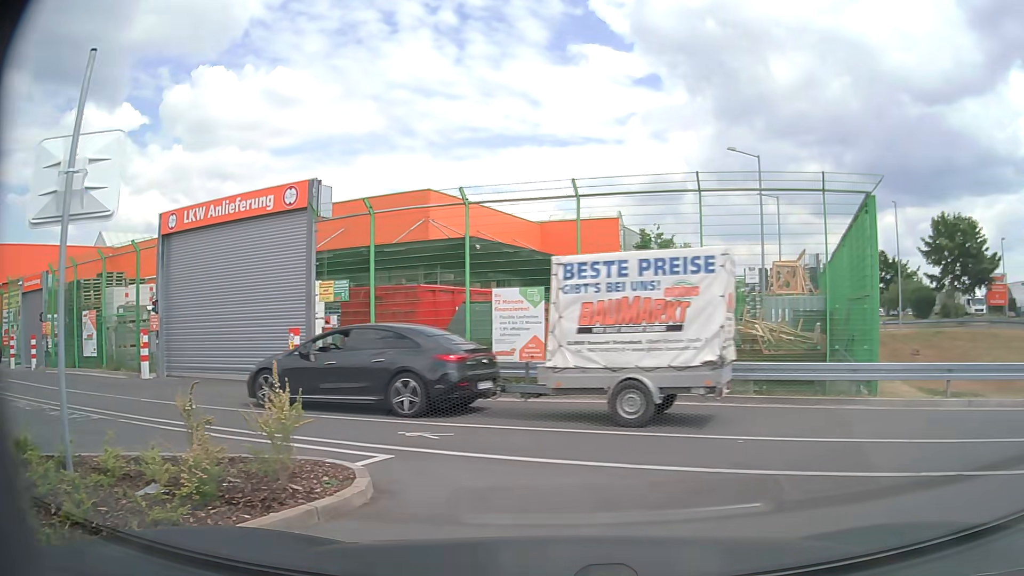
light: Day
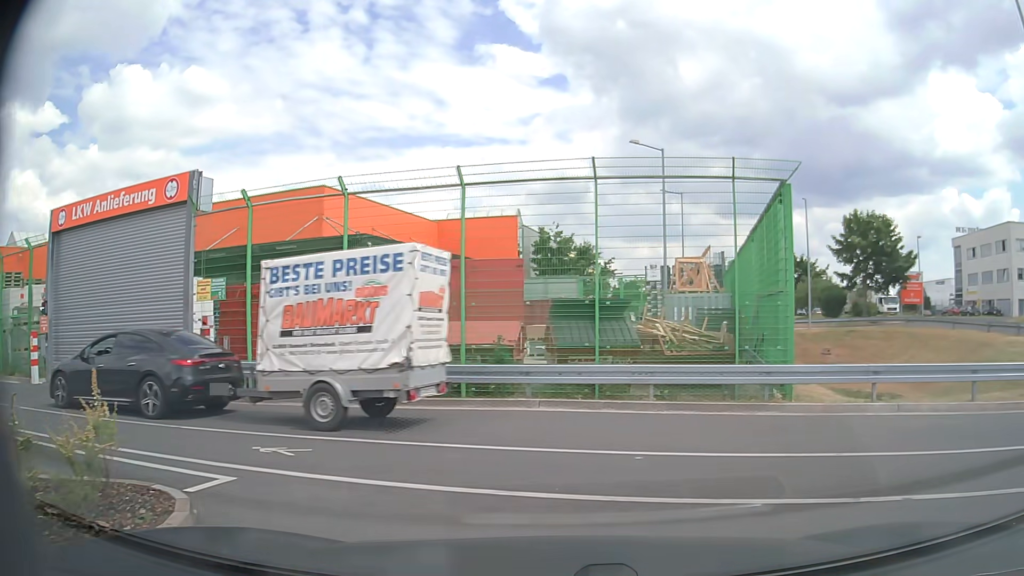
(+0.1, +1.2) m; +10°
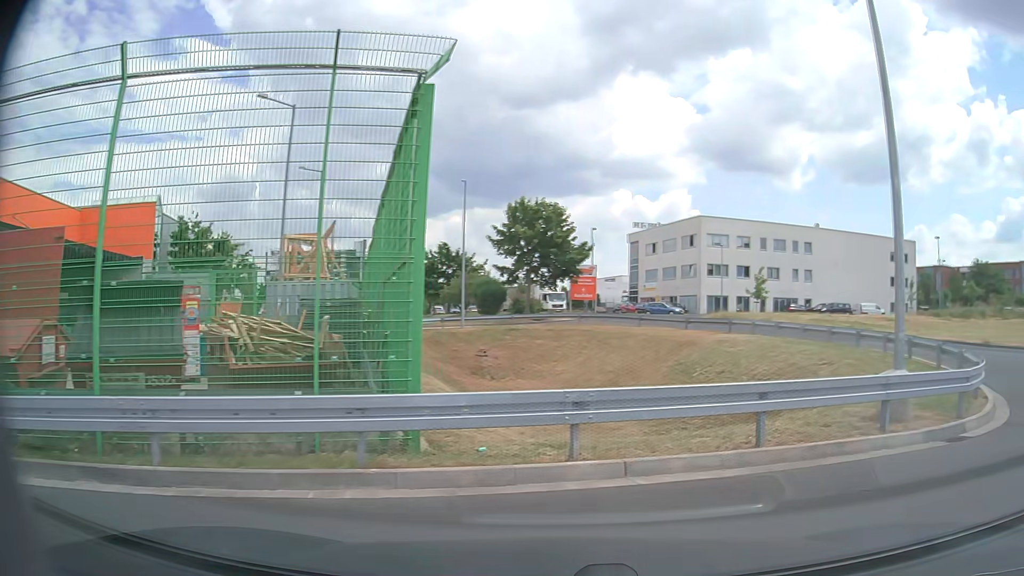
(+1.1, +5.5) m; +27°
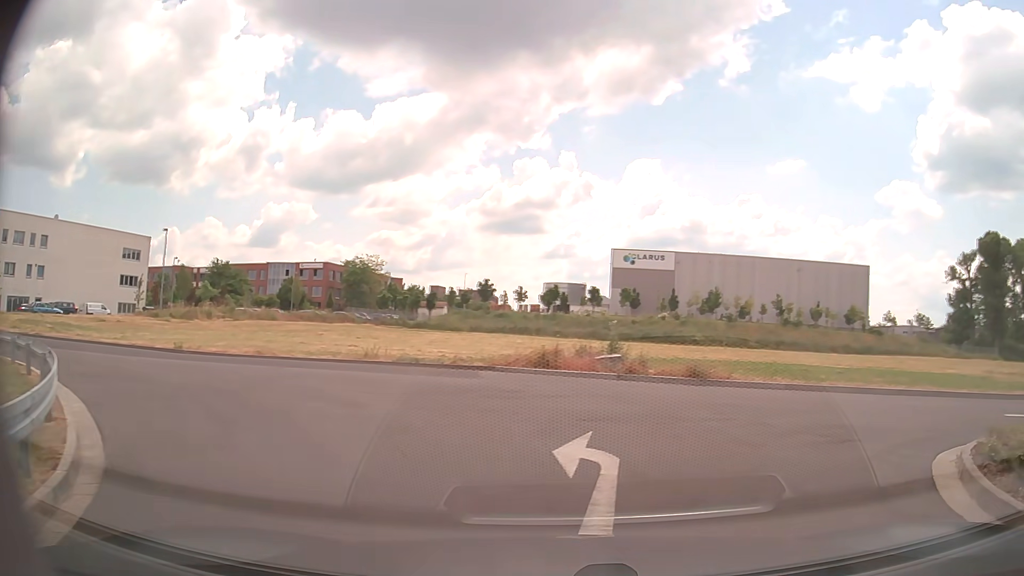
(+3.6, +5.5) m; +66°
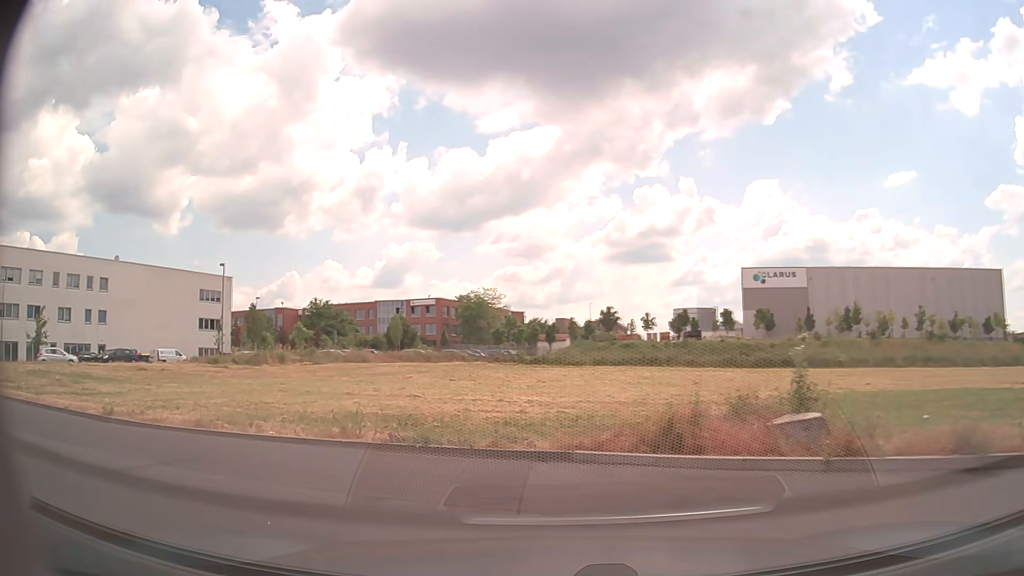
(+0.5, +8.7) m; -9°
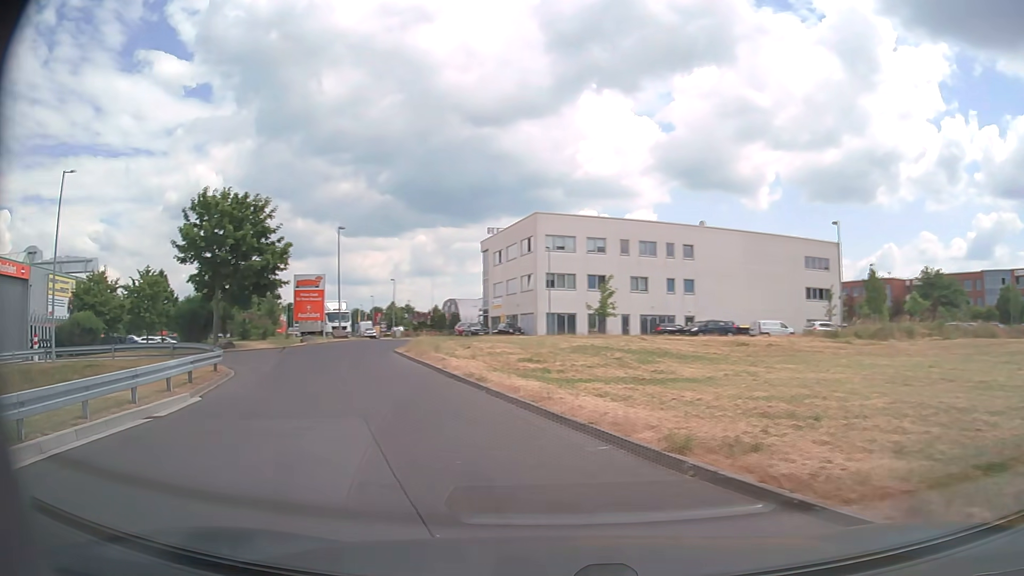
(-3.3, +7.1) m; -51°
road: service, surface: paved
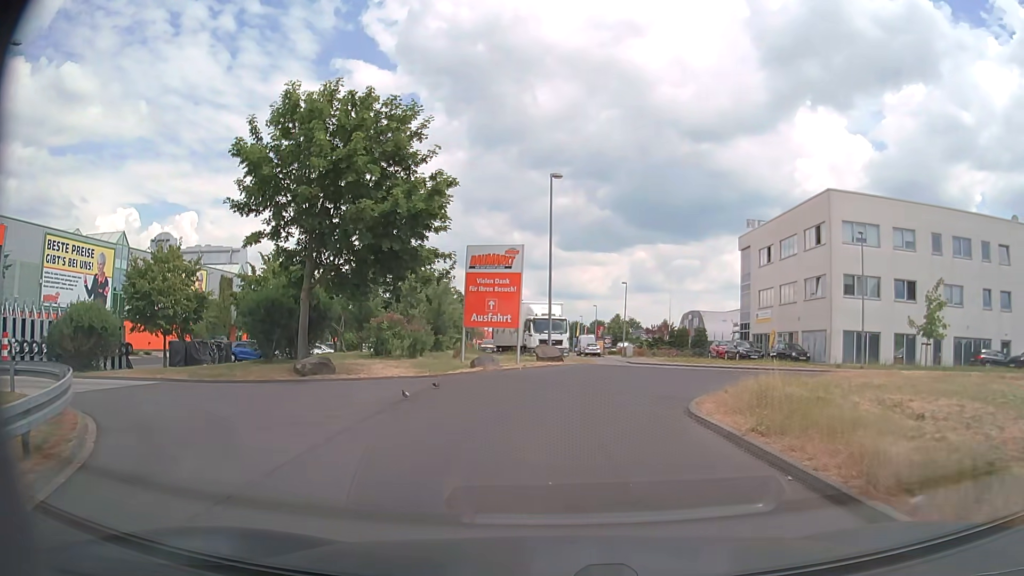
(-5.2, +18.1) m; -20°
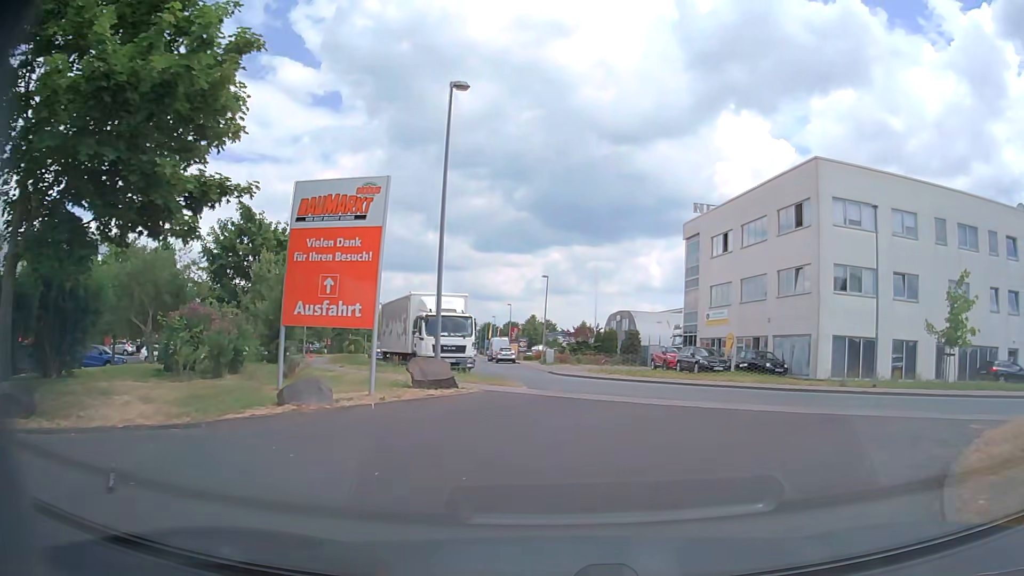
(+0.3, +10.3) m; +7°
